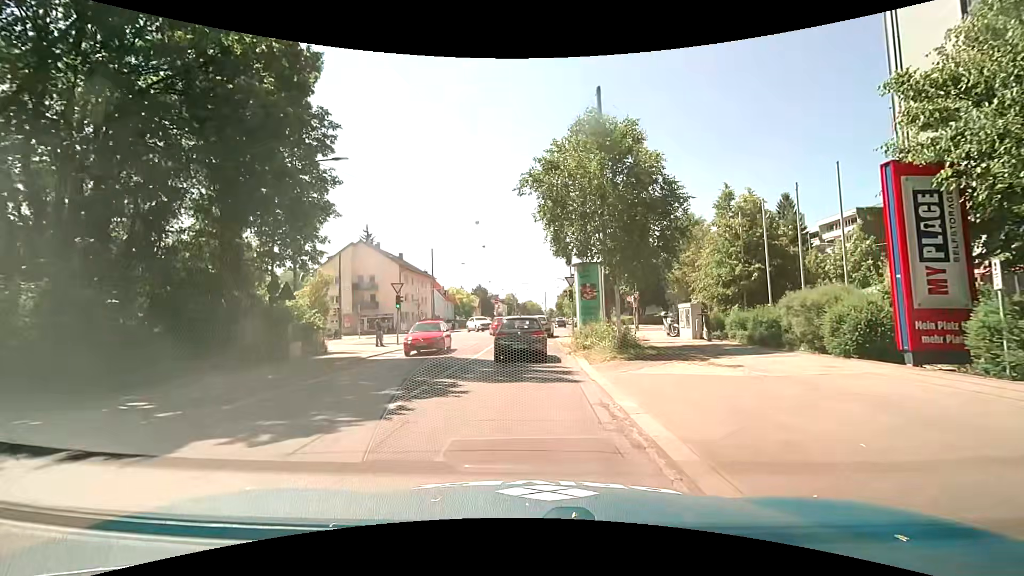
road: tertiary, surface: asphalt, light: Day
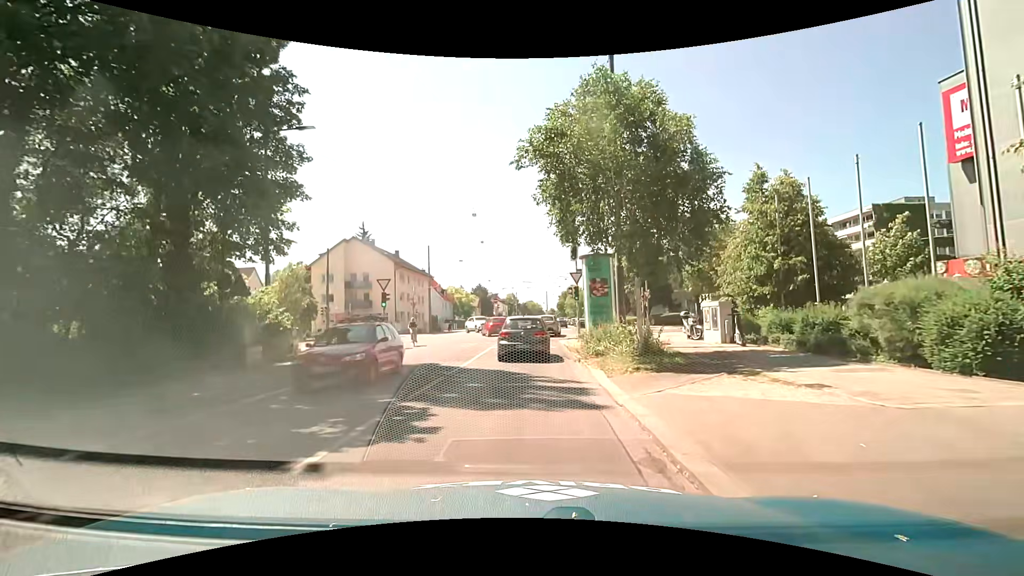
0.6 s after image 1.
(0.0, +3.3) m; -1°
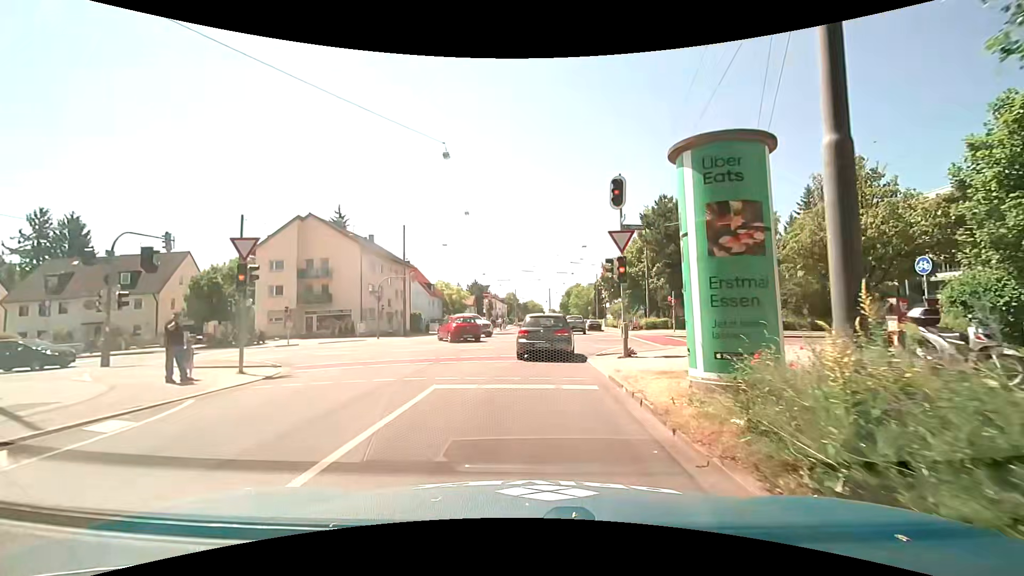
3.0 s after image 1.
(0.0, +14.2) m; +1°
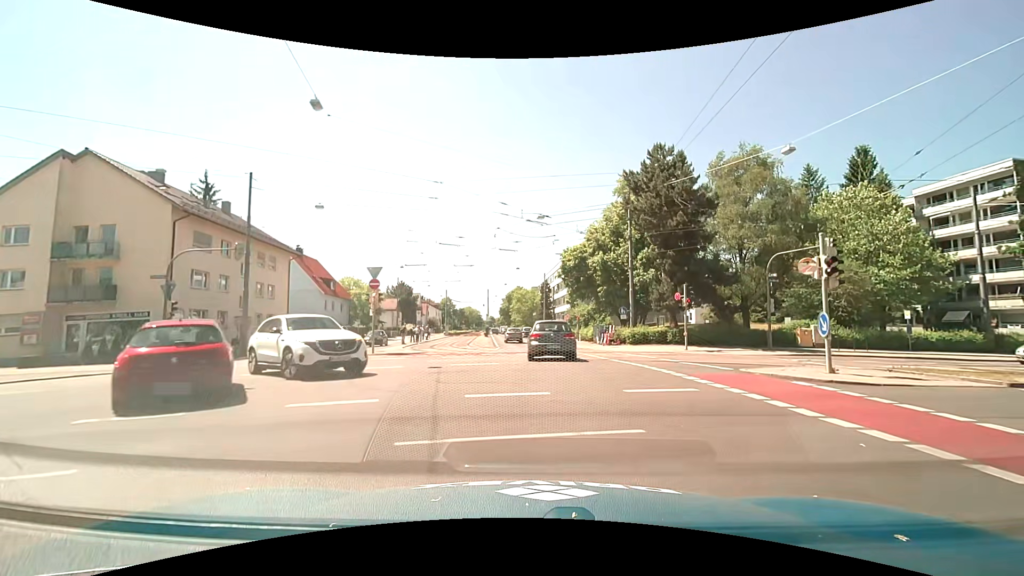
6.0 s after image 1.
(+0.5, +20.1) m; +6°
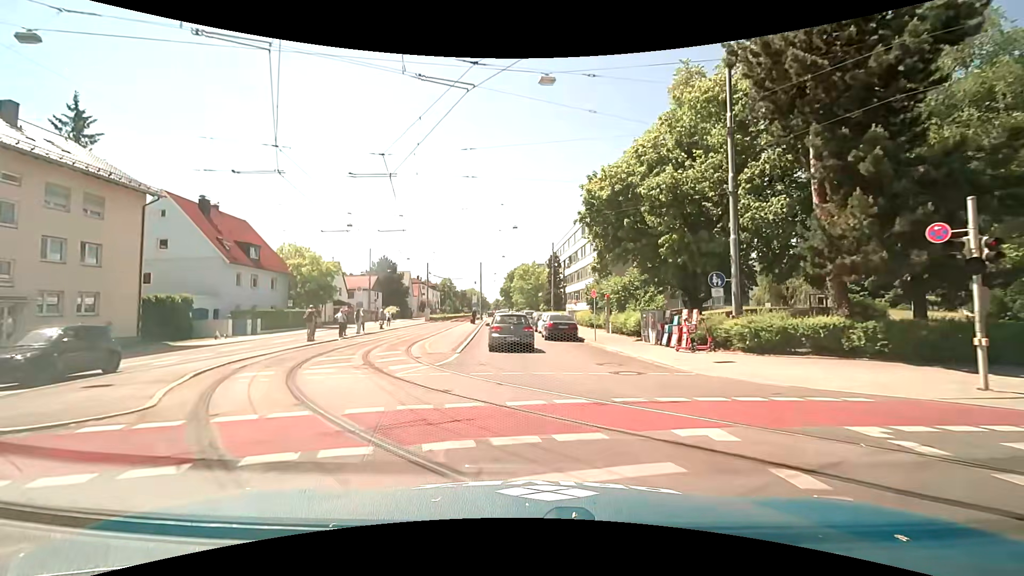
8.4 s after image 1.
(+0.7, +20.0) m; -1°
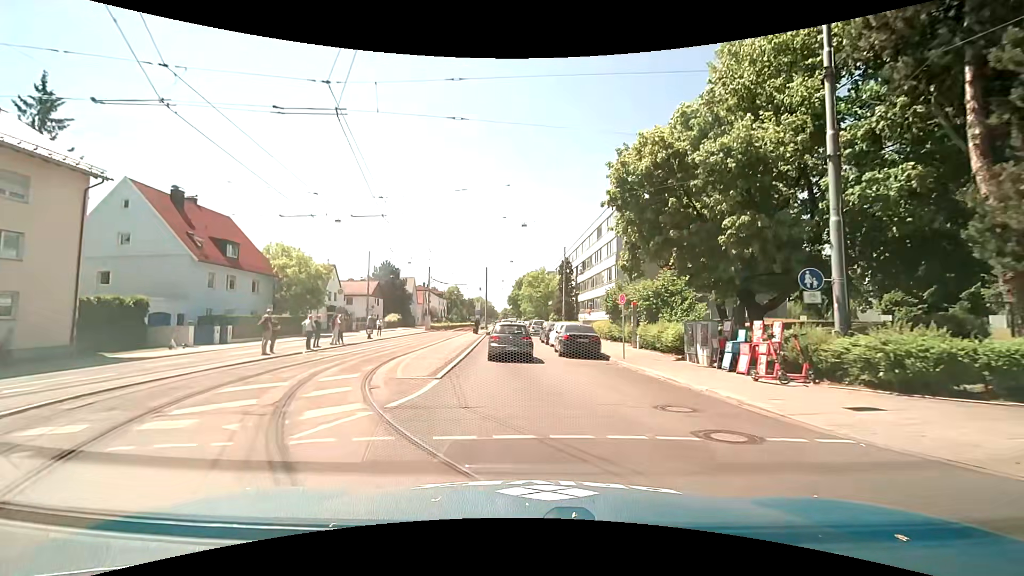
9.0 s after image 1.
(-0.1, +5.5) m; 0°
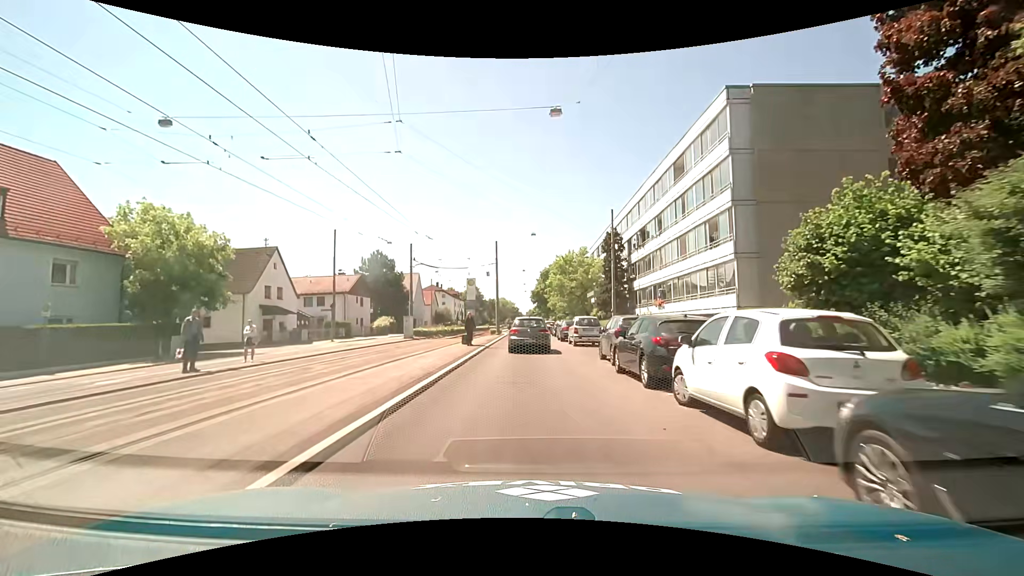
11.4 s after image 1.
(-1.1, +22.4) m; -5°
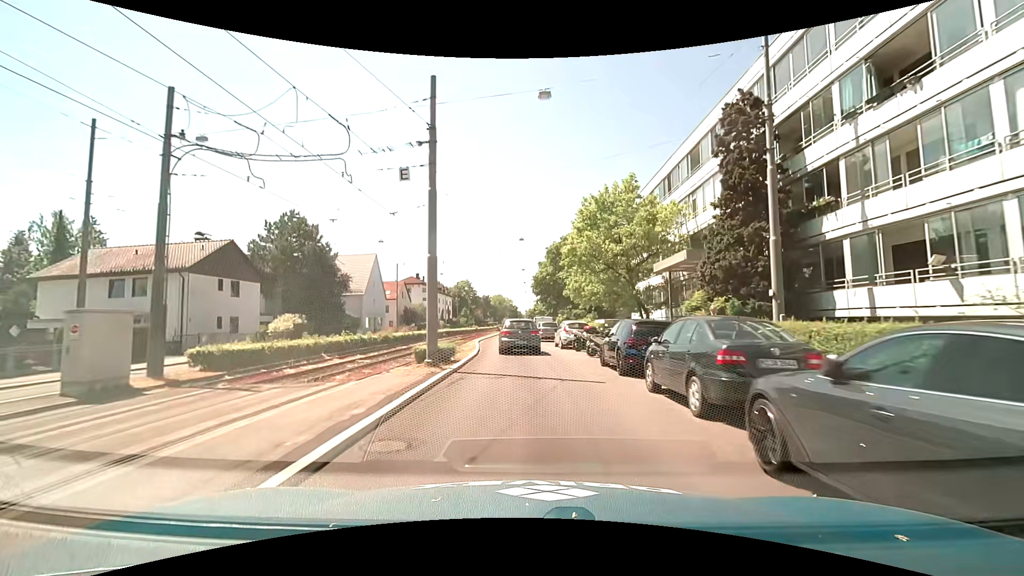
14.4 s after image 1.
(+0.1, +30.5) m; +1°
(0, +10) (0, +20) (-1, +30) (-1, +40) (-2, +50) (-2, +60) (-2, +70) (-2, +80) (-2, +90) (-2, +100) m
